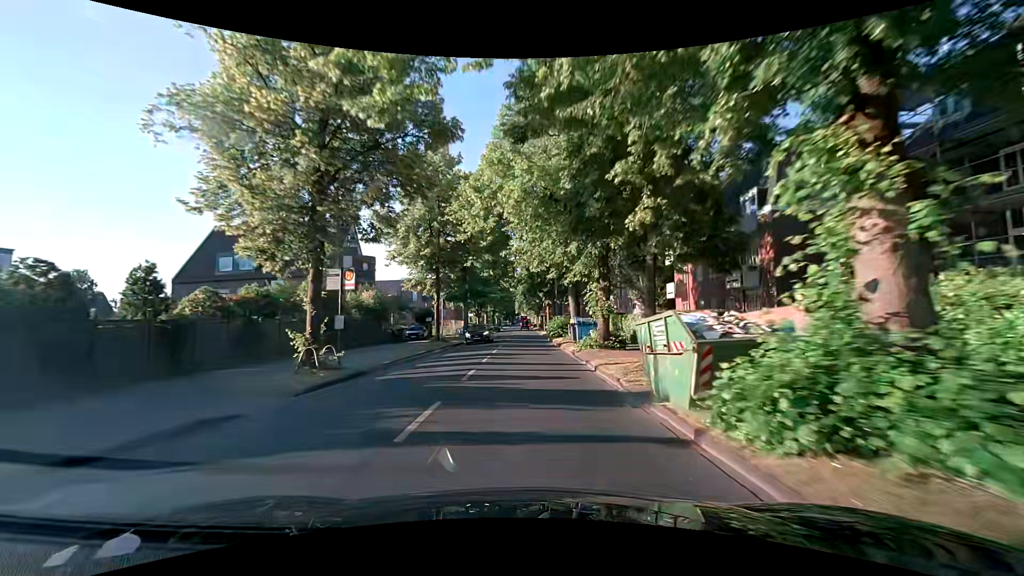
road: secondary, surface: asphalt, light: Day
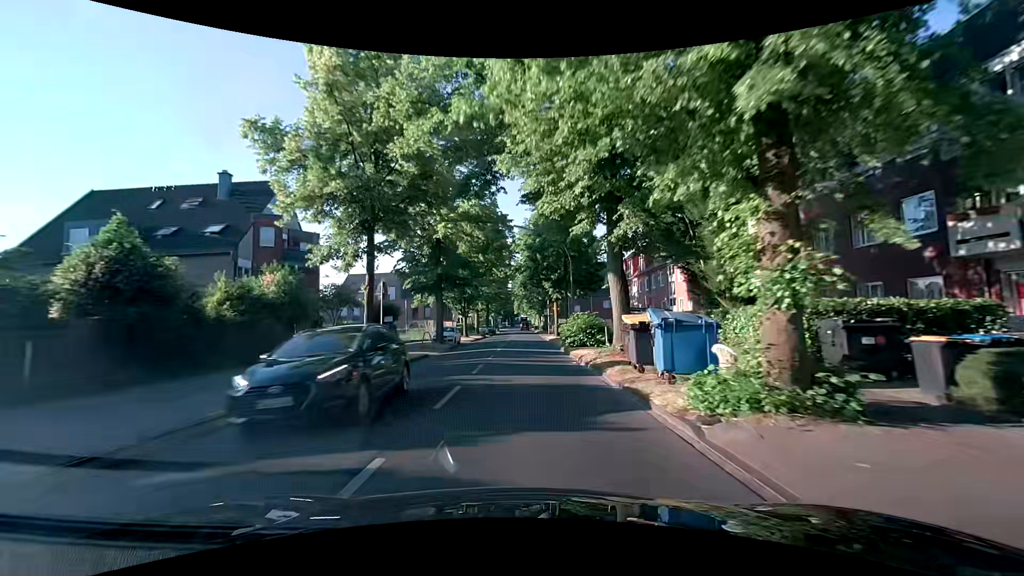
(+0.1, +15.7) m; 0°
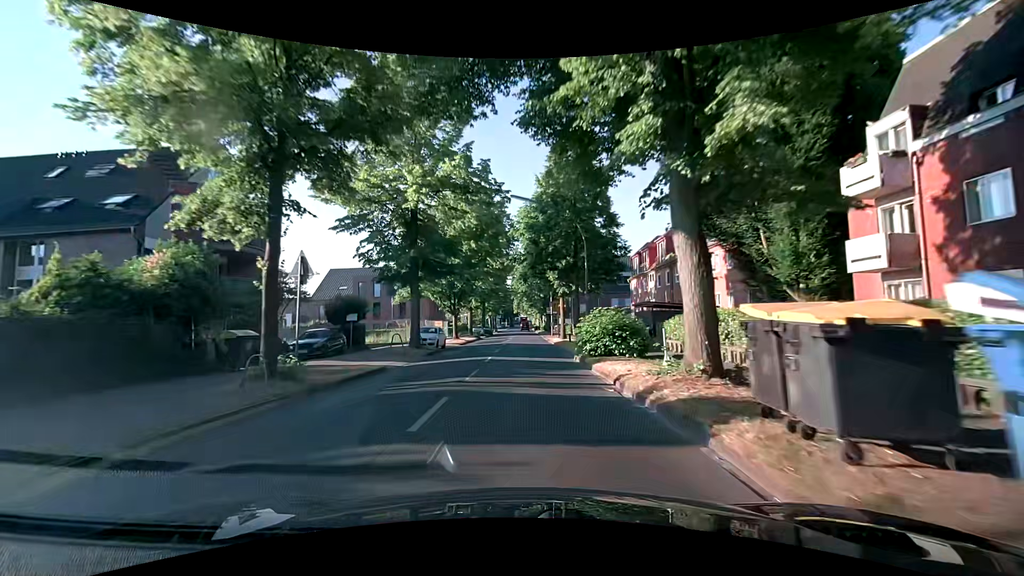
(+0.1, +7.8) m; +1°
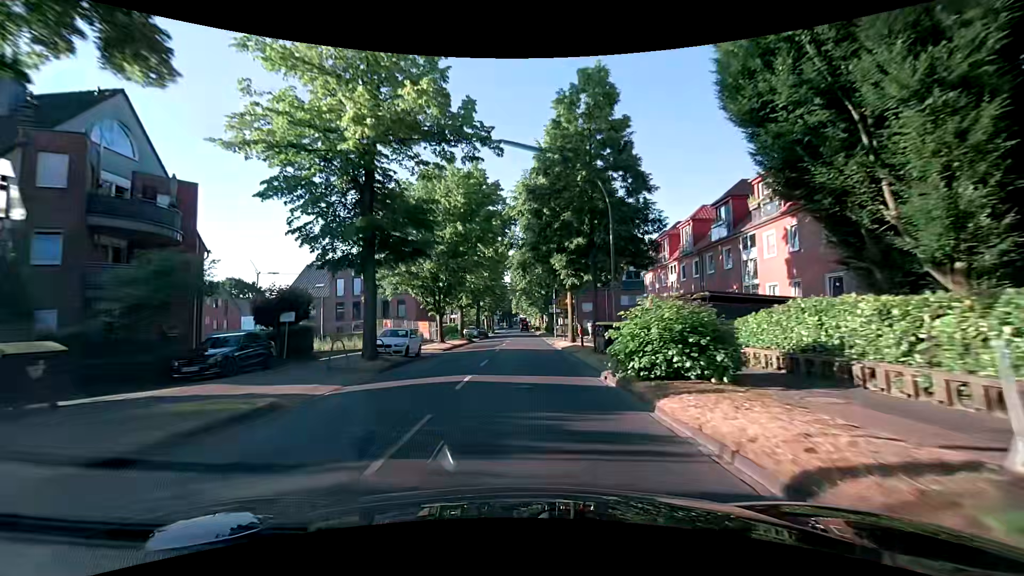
(0.0, +7.8) m; 0°
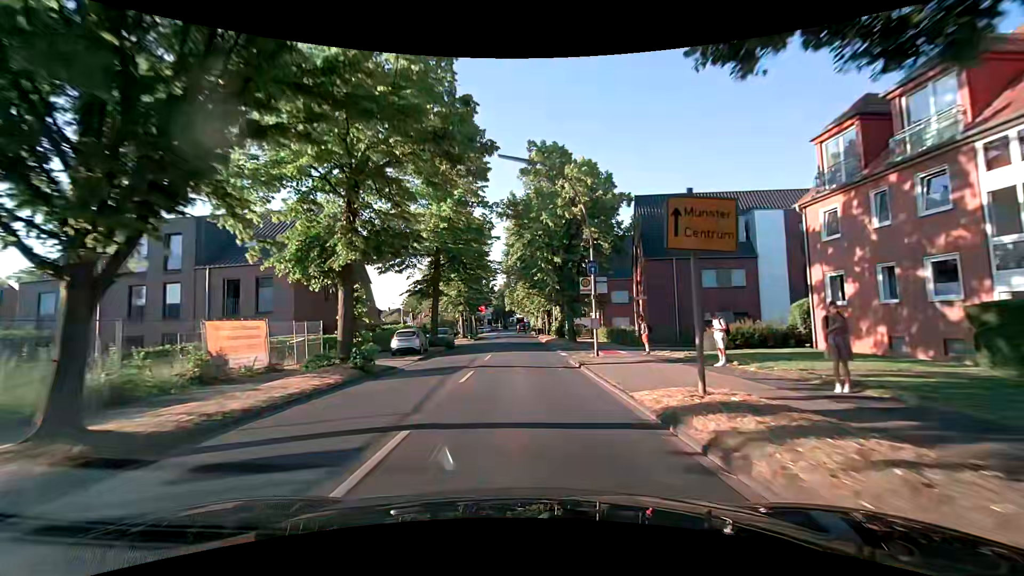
(+0.3, +31.2) m; +1°
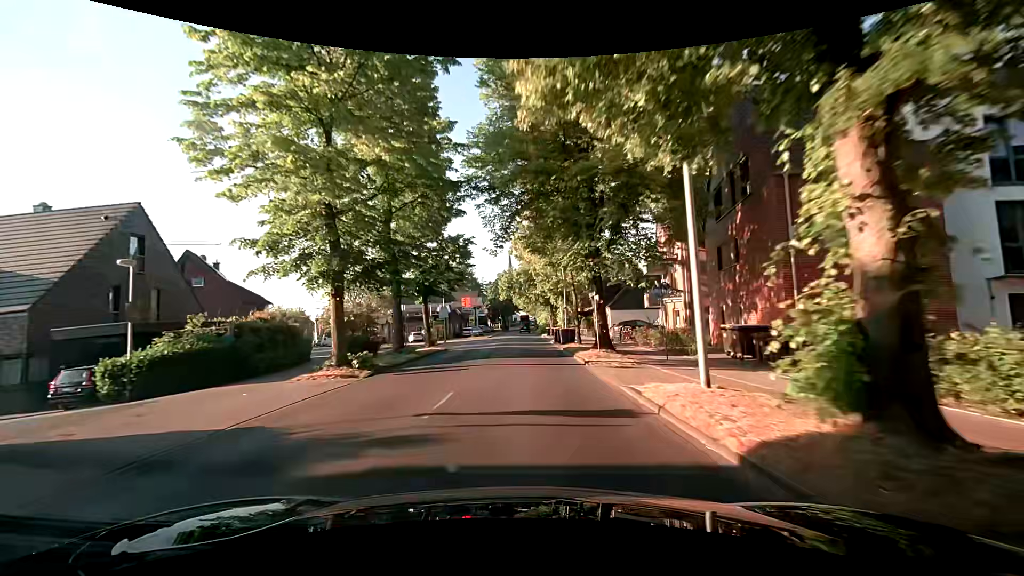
(-0.6, +38.9) m; -3°
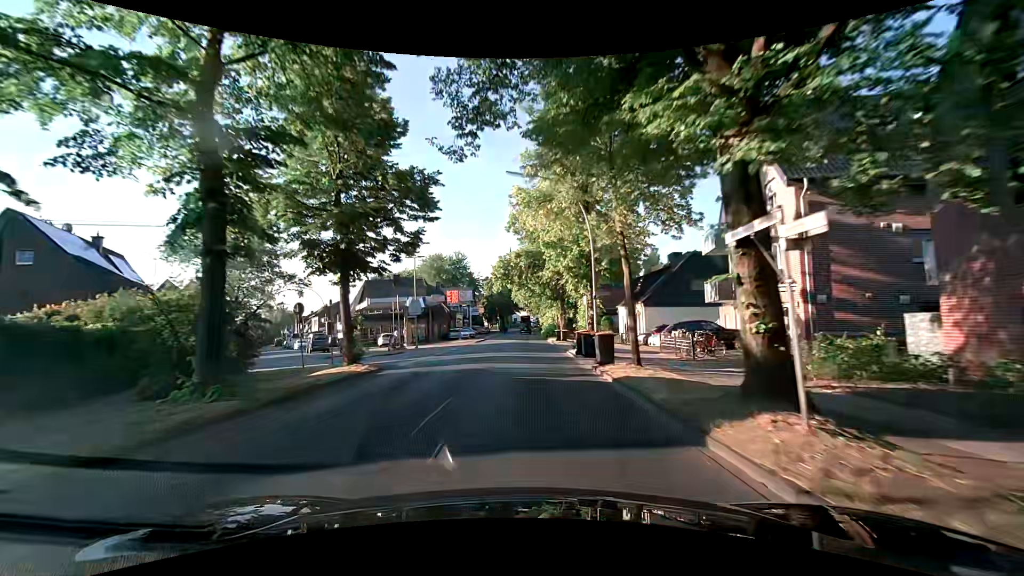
(+0.3, +15.5) m; +1°
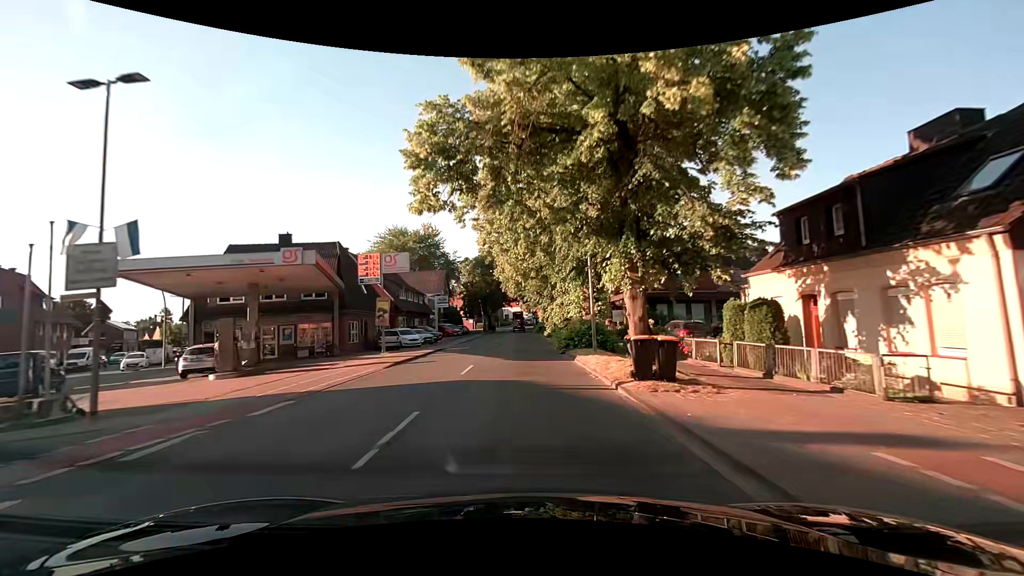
(+0.2, +31.0) m; 0°
(0, +10) (0, +20) (0, +30) (0, +40) (0, +50) (0, +60) (0, +70) (0, +80) (0, +90) (0, +100) m
